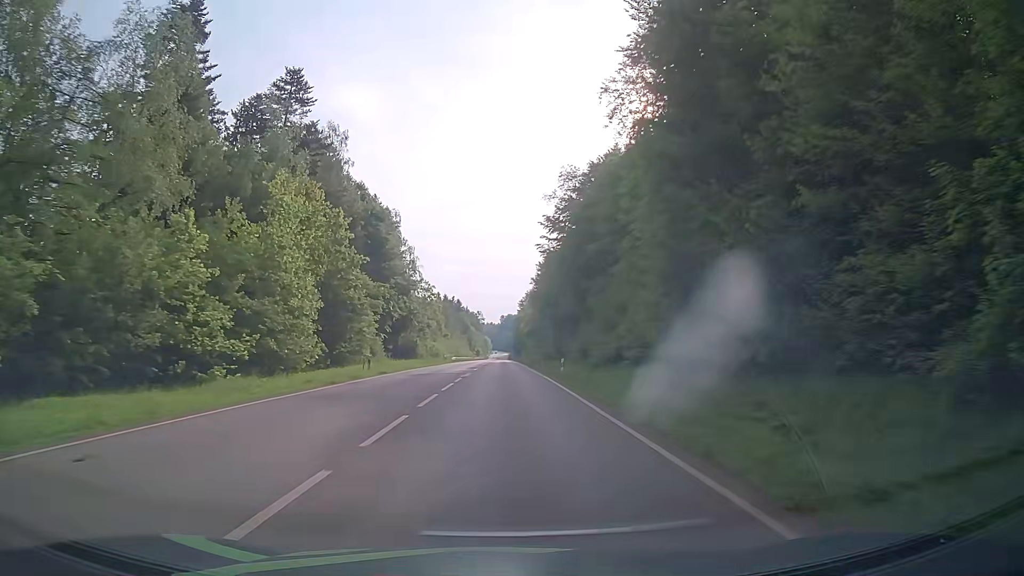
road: secondary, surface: asphalt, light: Day
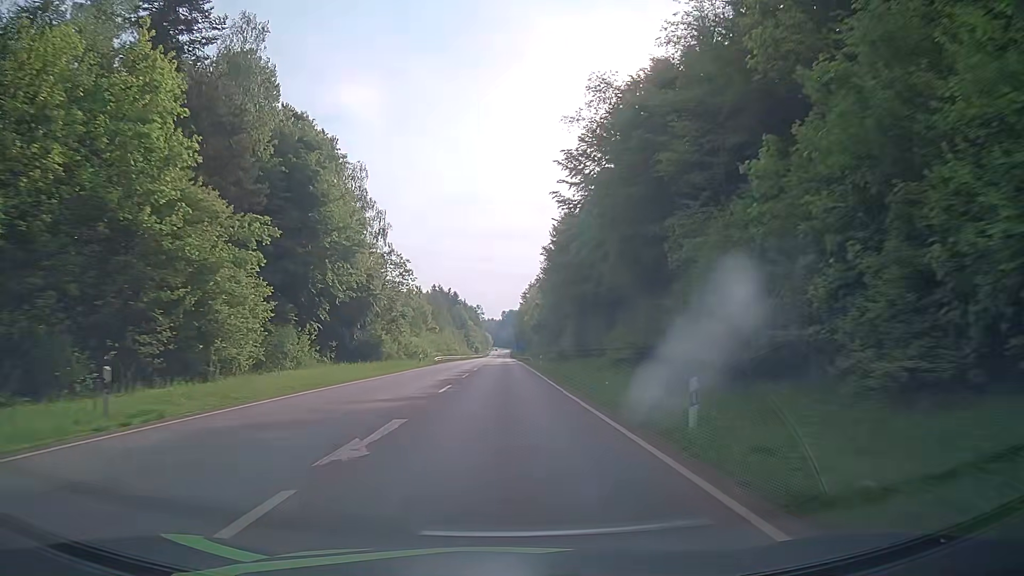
(0.0, +24.7) m; 0°
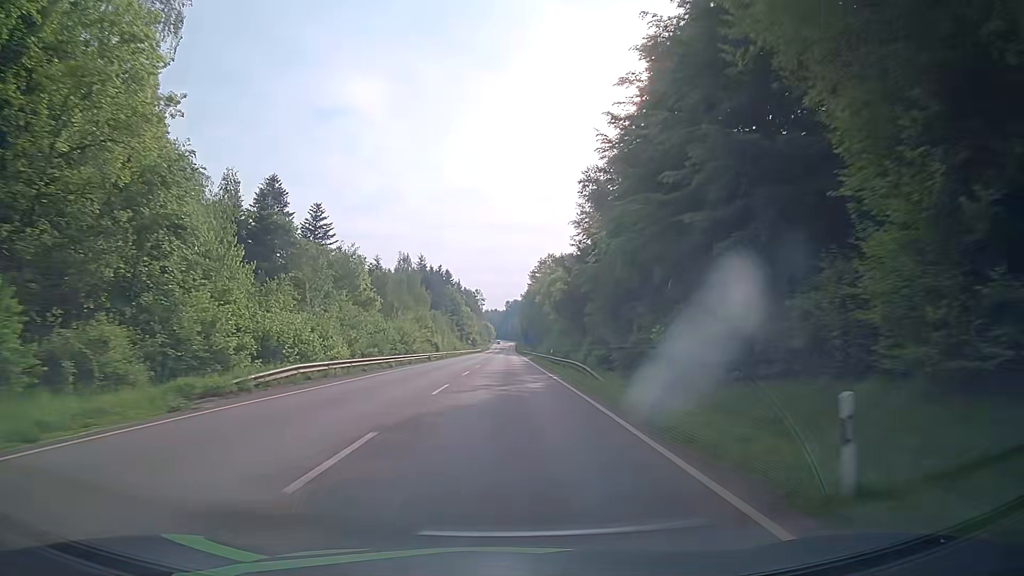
(-0.4, +51.2) m; -1°
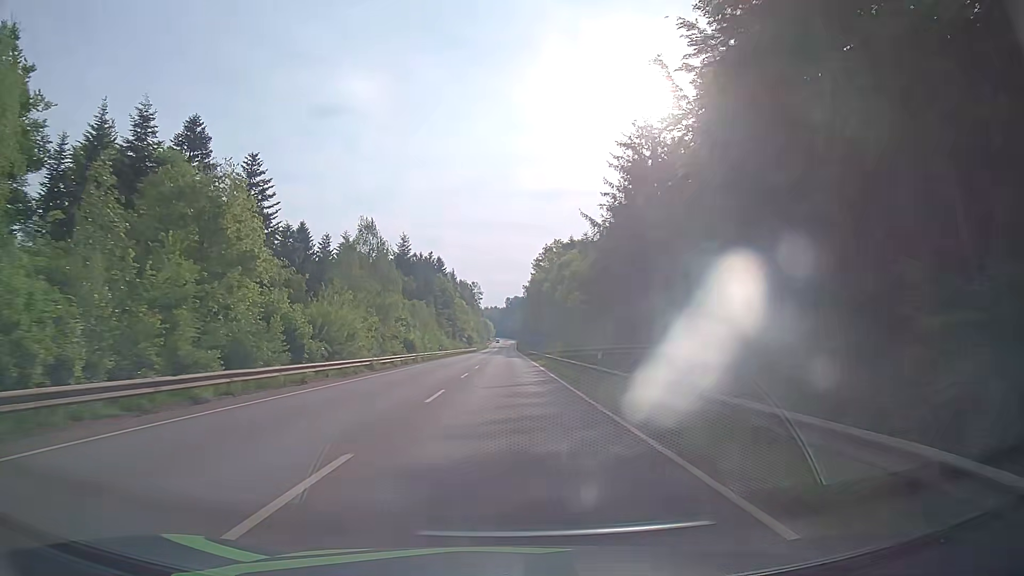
(+0.1, +26.3) m; 0°
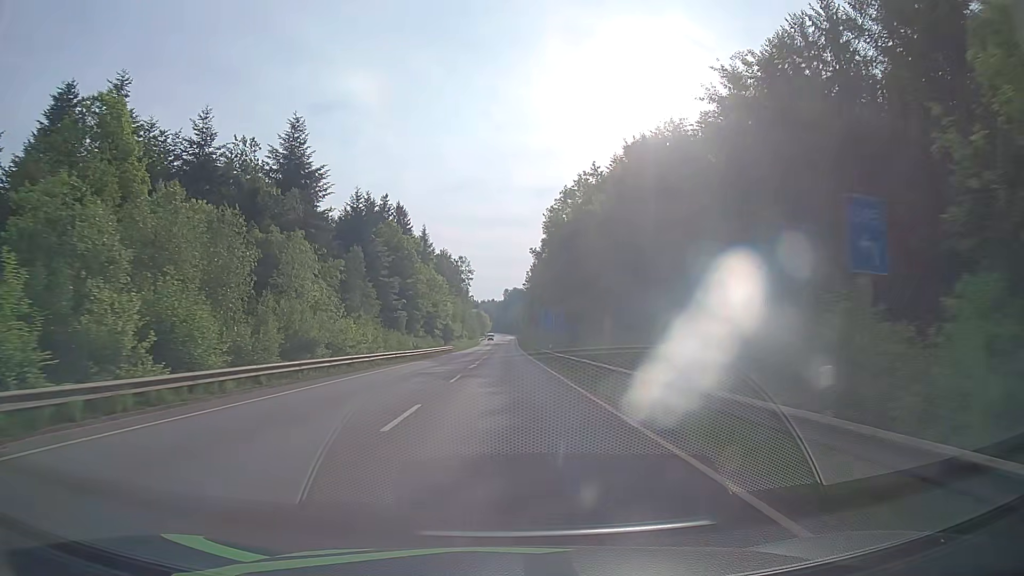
(+0.8, +66.5) m; 0°
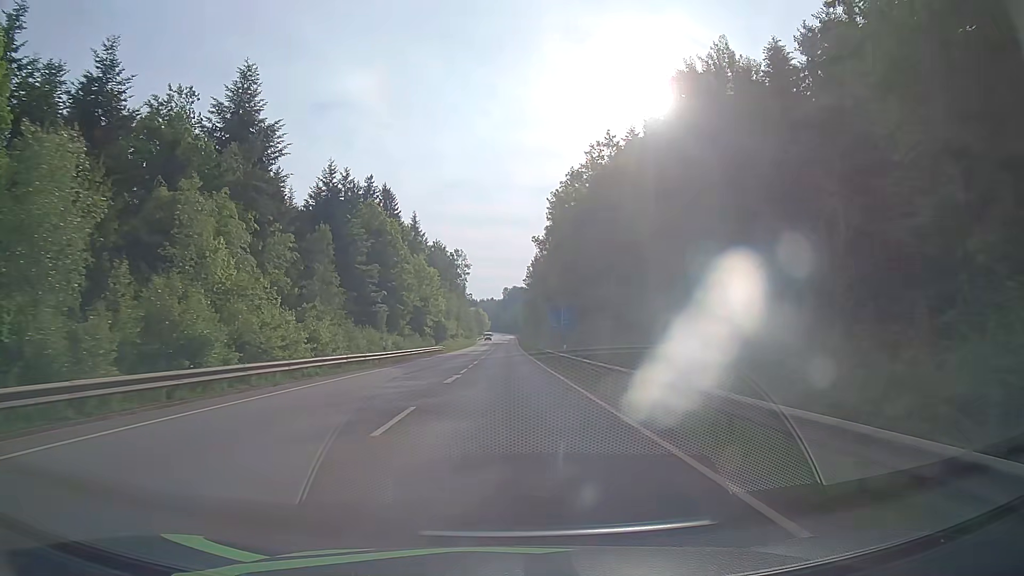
(+0.1, +12.9) m; 0°
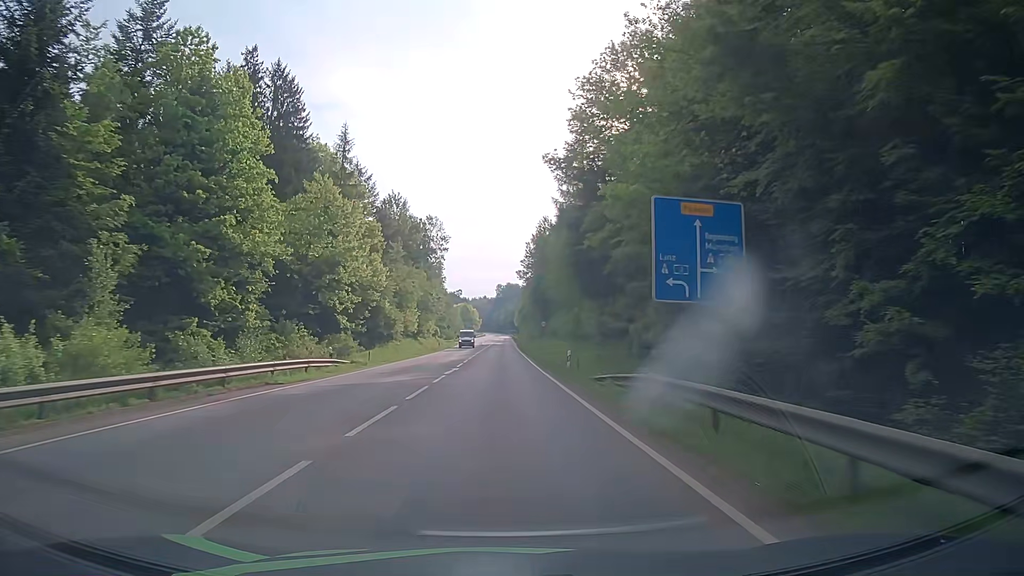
(+0.2, +48.2) m; 0°
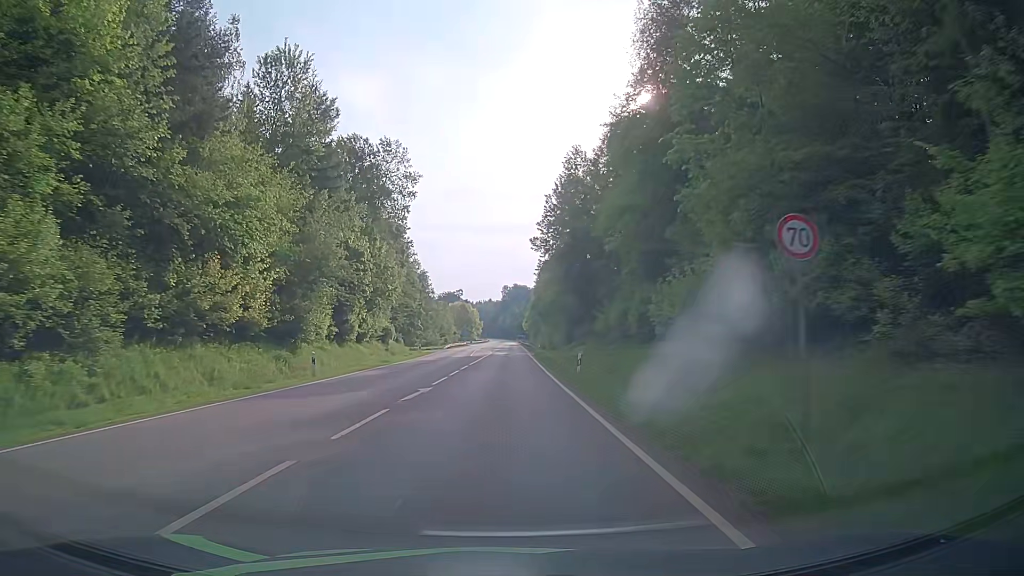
(+0.4, +53.8) m; 0°
(0, +10) (0, +20) (0, +30) (0, +40) (0, +50) (0, +60) (0, +70) (0, +80) (0, +90) (0, +100) m
